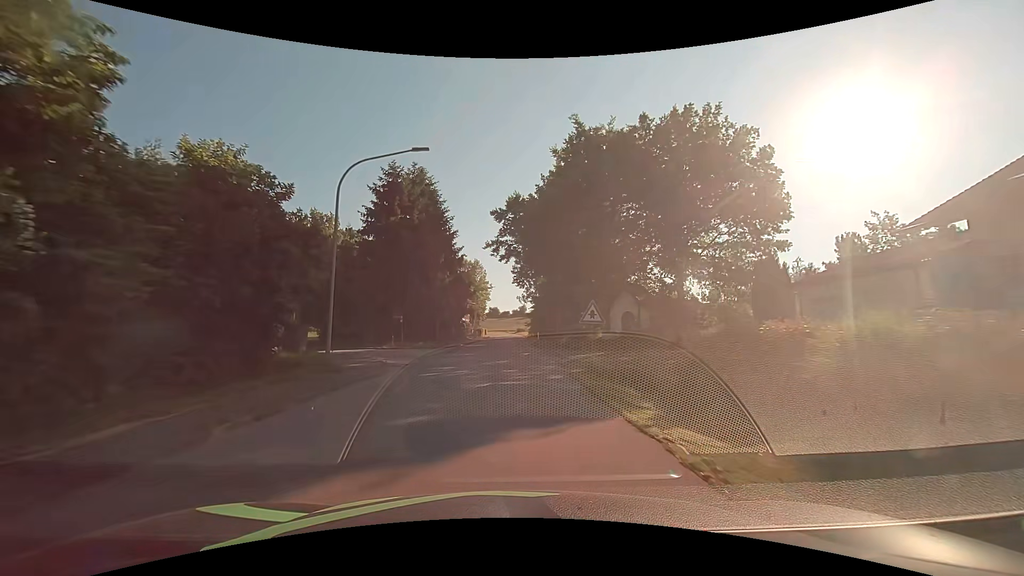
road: tertiary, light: Day
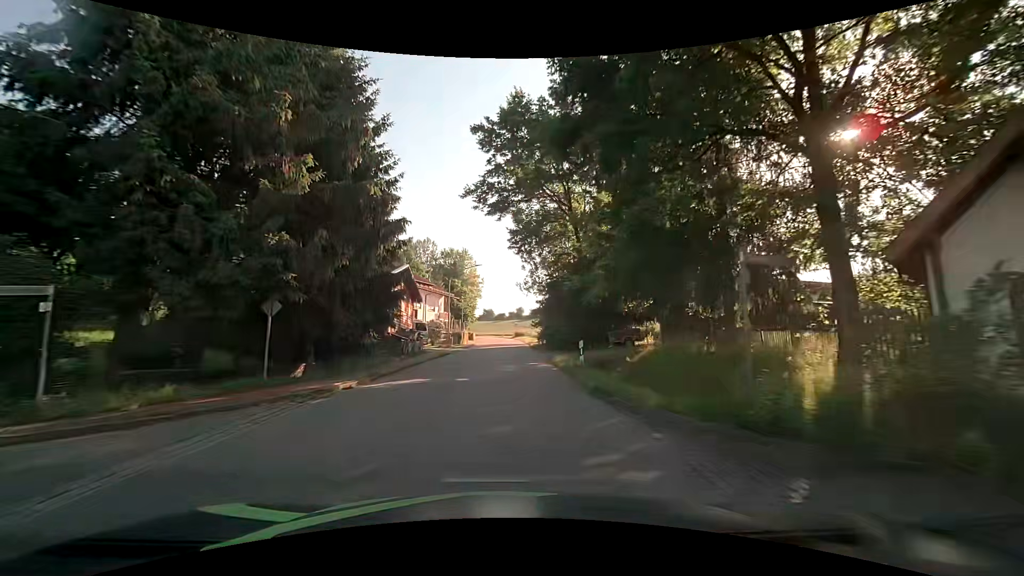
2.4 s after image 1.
(+0.1, +27.7) m; 0°
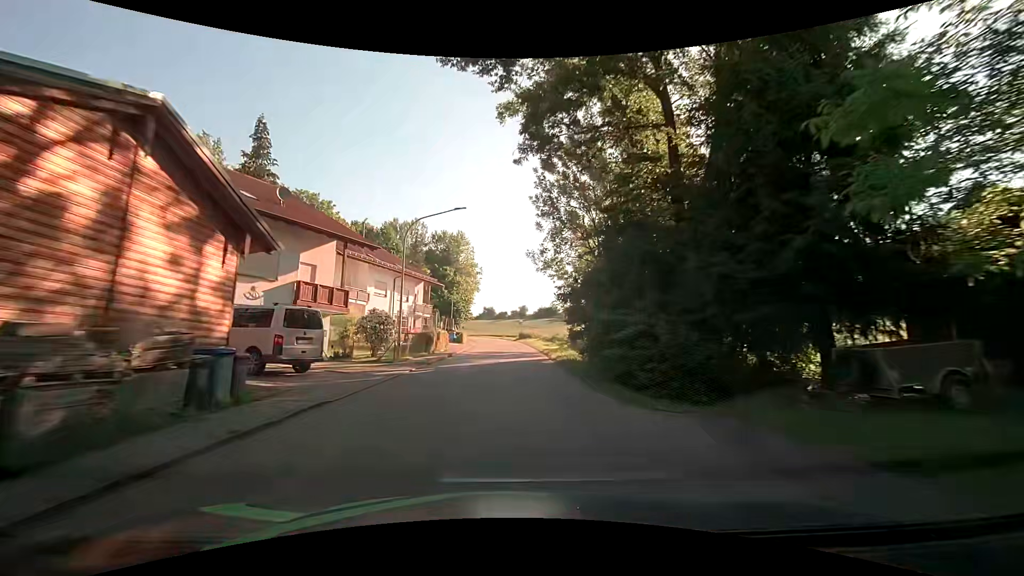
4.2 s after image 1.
(-0.1, +21.3) m; -1°
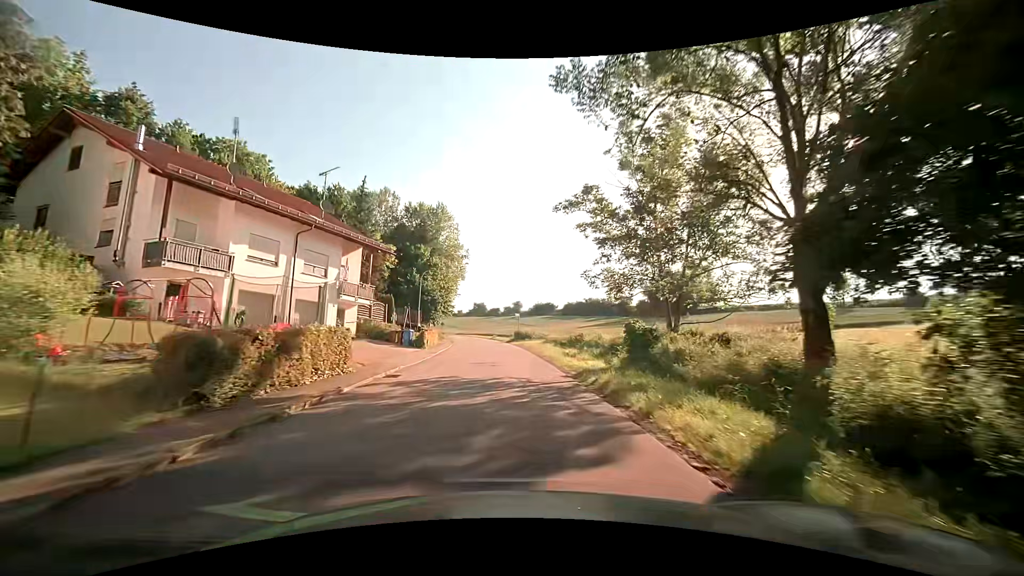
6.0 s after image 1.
(+0.2, +21.6) m; +2°
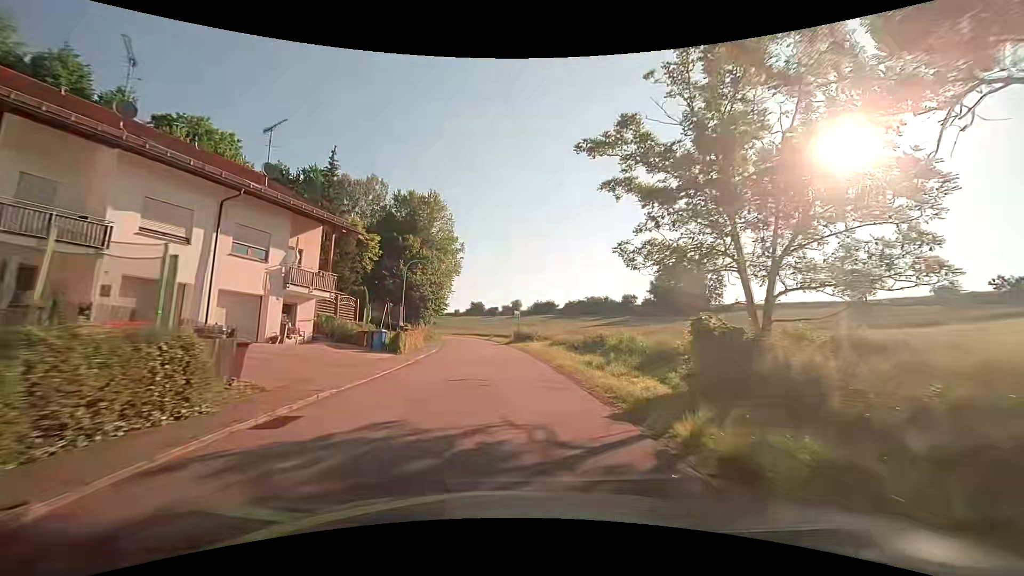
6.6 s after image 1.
(-0.1, +7.2) m; 0°
